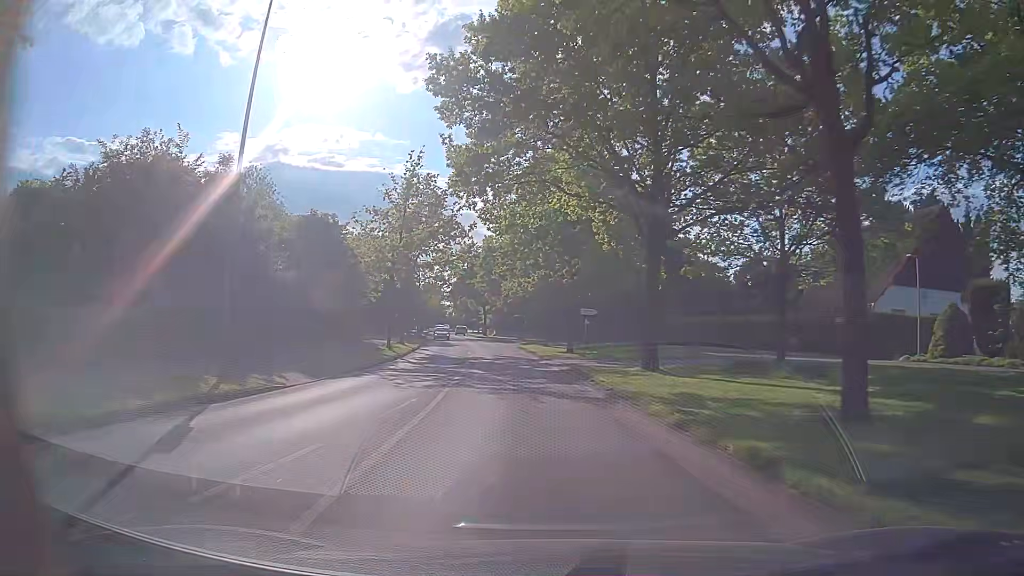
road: secondary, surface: asphalt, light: Day
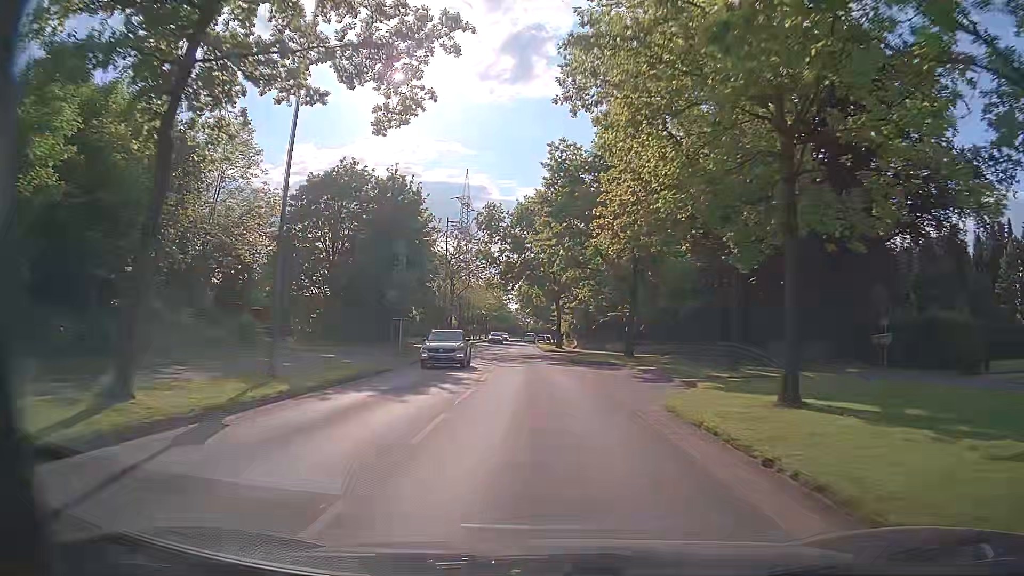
(-3.4, +38.9) m; -7°
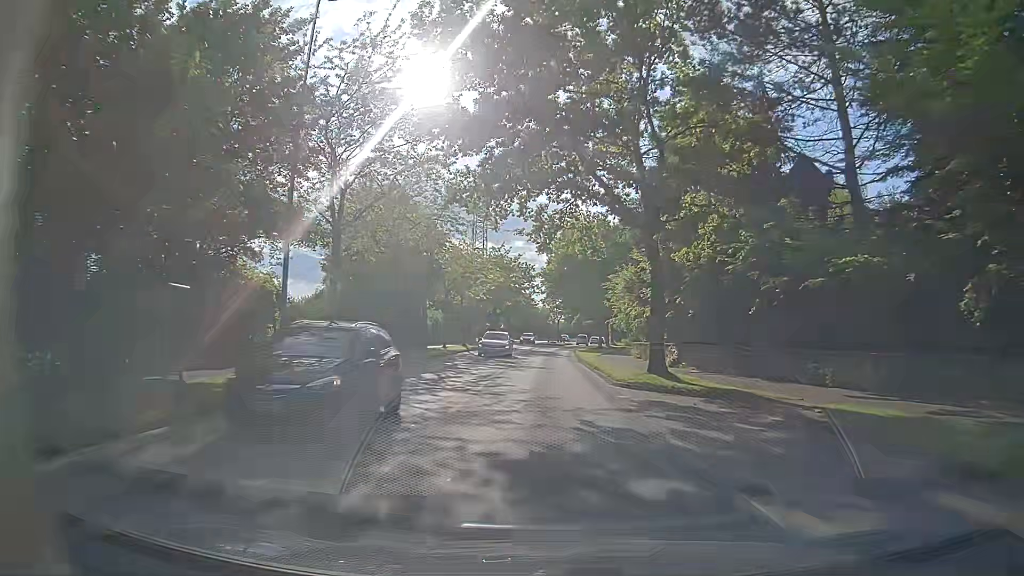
(-1.7, +39.5) m; -4°
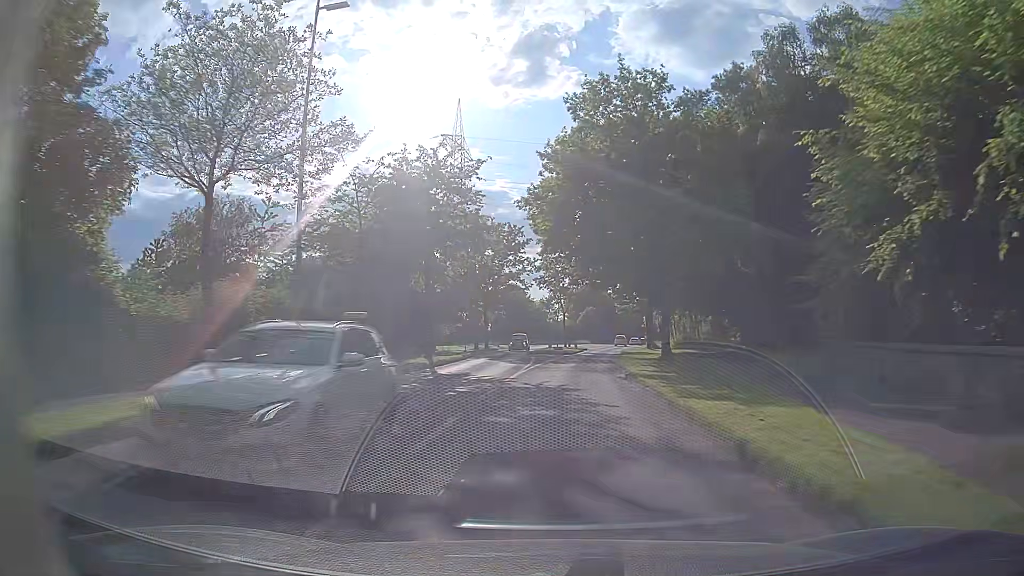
(+0.3, +39.6) m; 0°
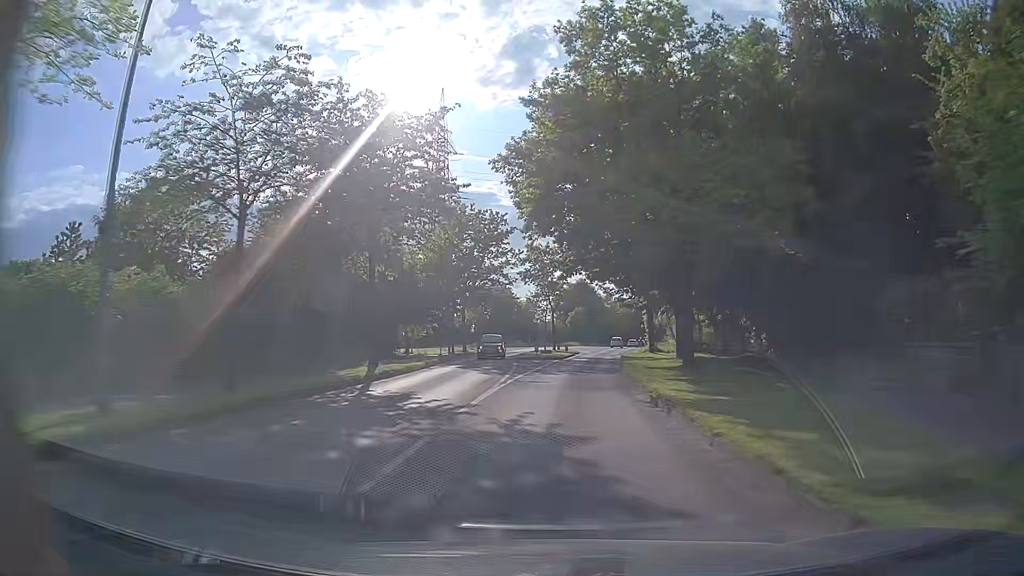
(+0.1, +7.9) m; +1°
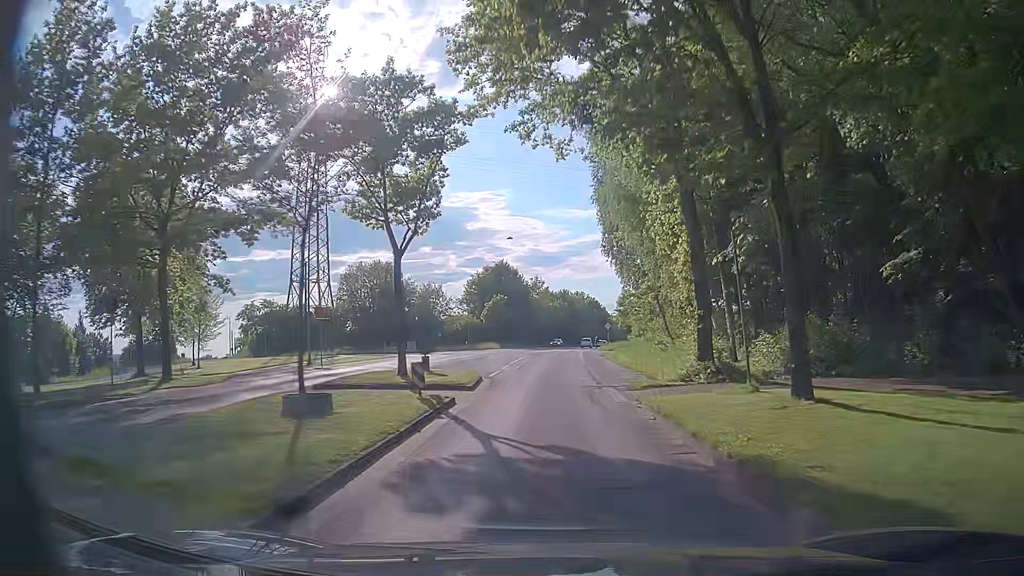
(+2.3, +39.0) m; +6°
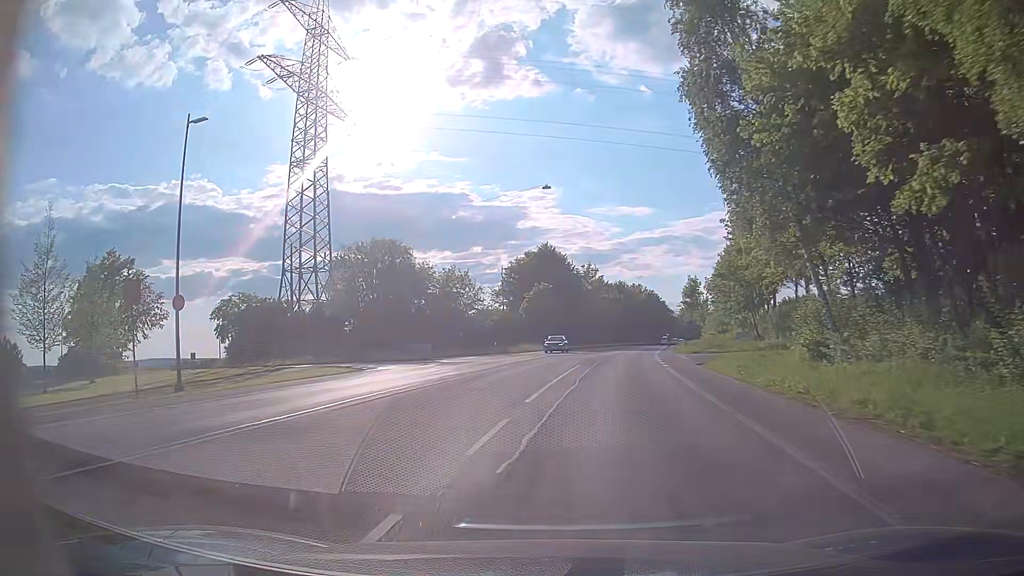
(+0.2, +21.0) m; -2°
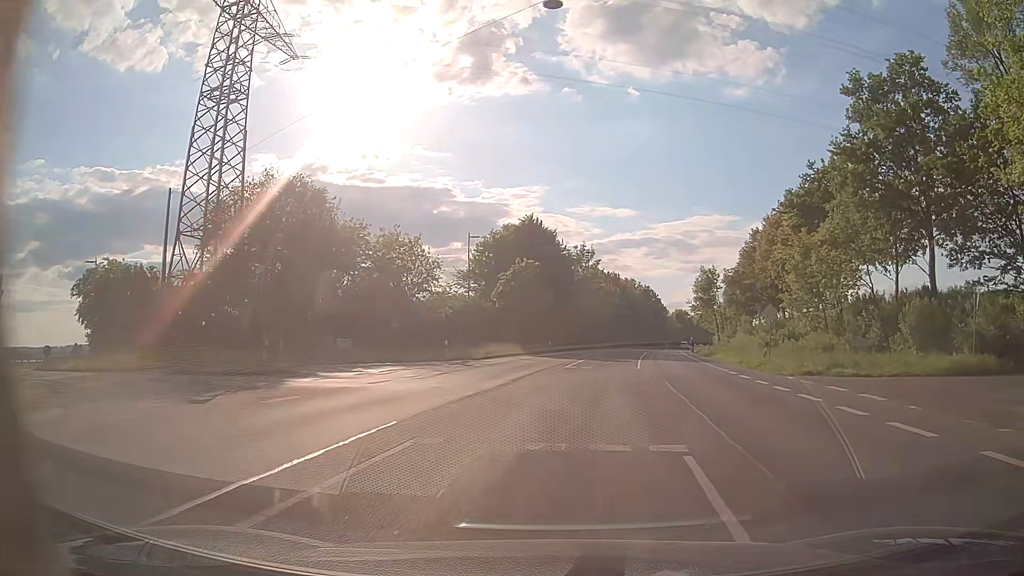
(-1.0, +23.8) m; 0°
